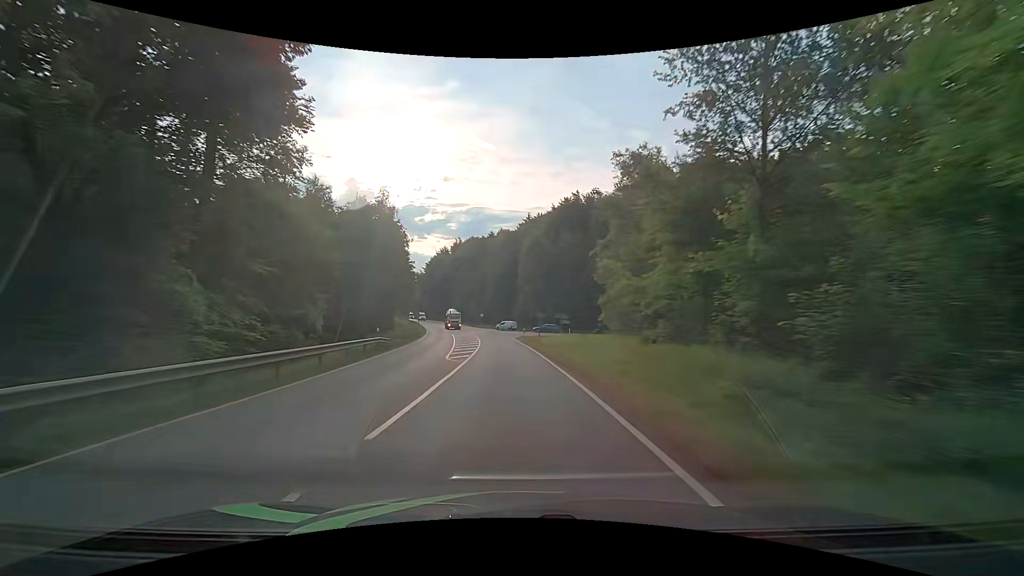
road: secondary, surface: asphalt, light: Day
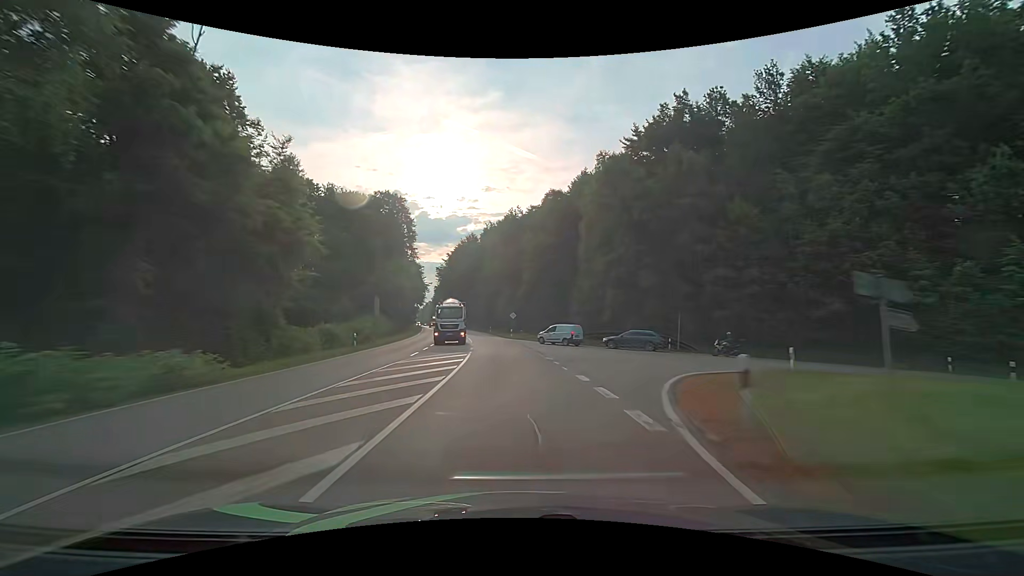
(-2.1, +47.1) m; -5°
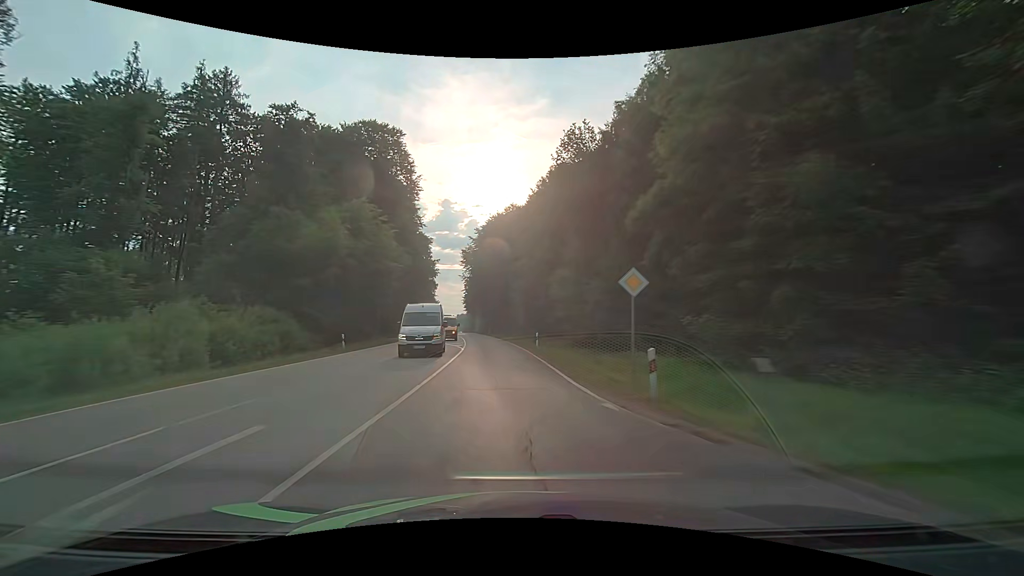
(-2.3, +46.9) m; -6°
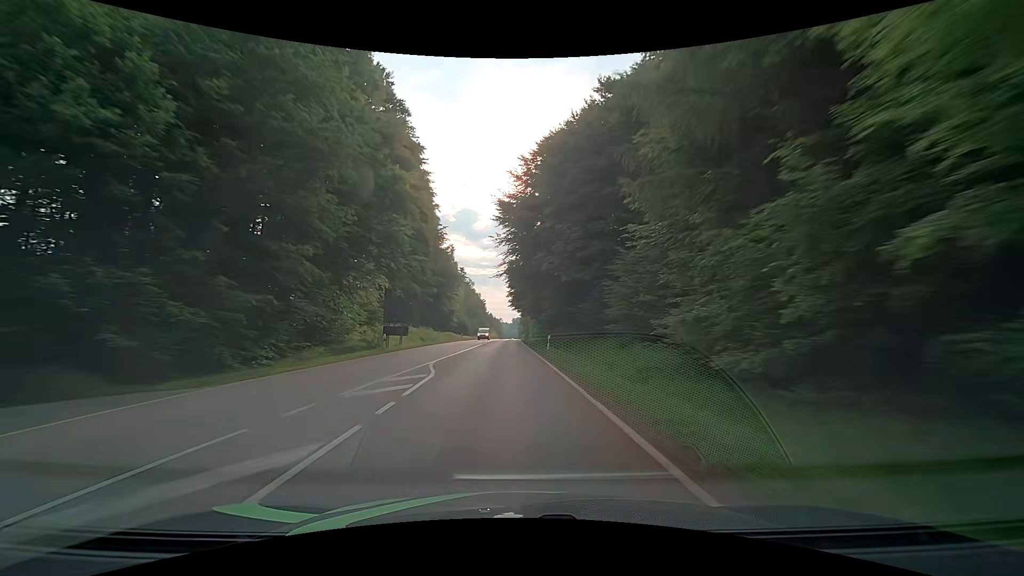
(-2.7, +46.3) m; -7°
(0, +10) (0, +20) (0, +30) (0, +40) (-1, +50) (-1, +60) (-1, +70) (-1, +80) (-1, +90) (-1, +100) m
